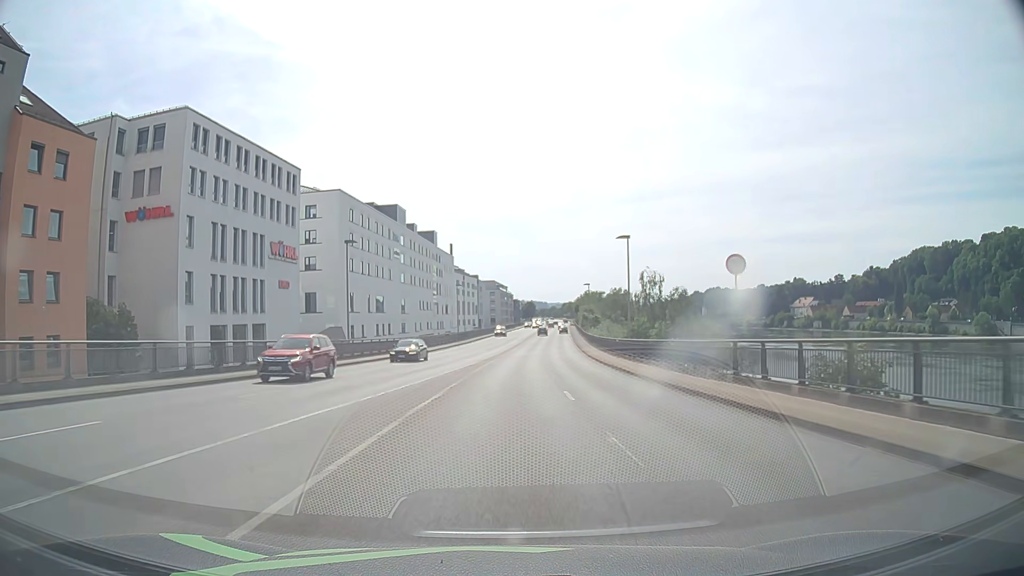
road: primary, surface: asphalt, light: Day
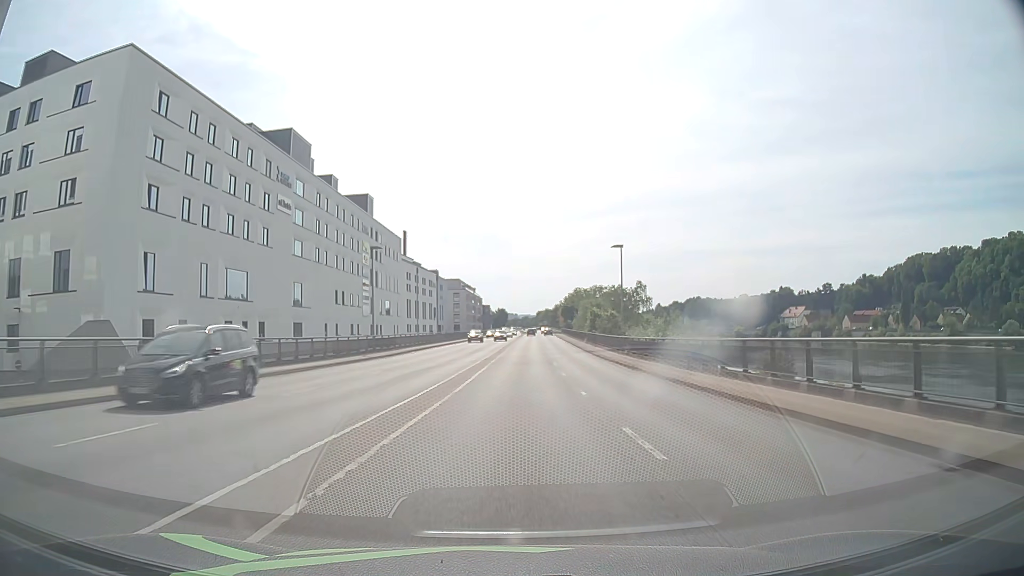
(+1.0, +45.1) m; +3°
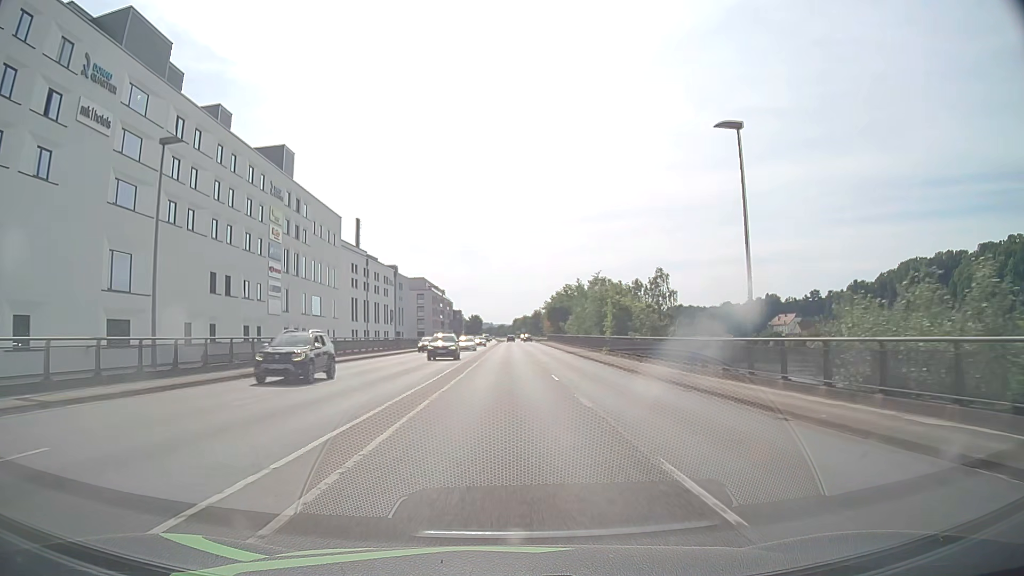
(+0.6, +30.1) m; +2°
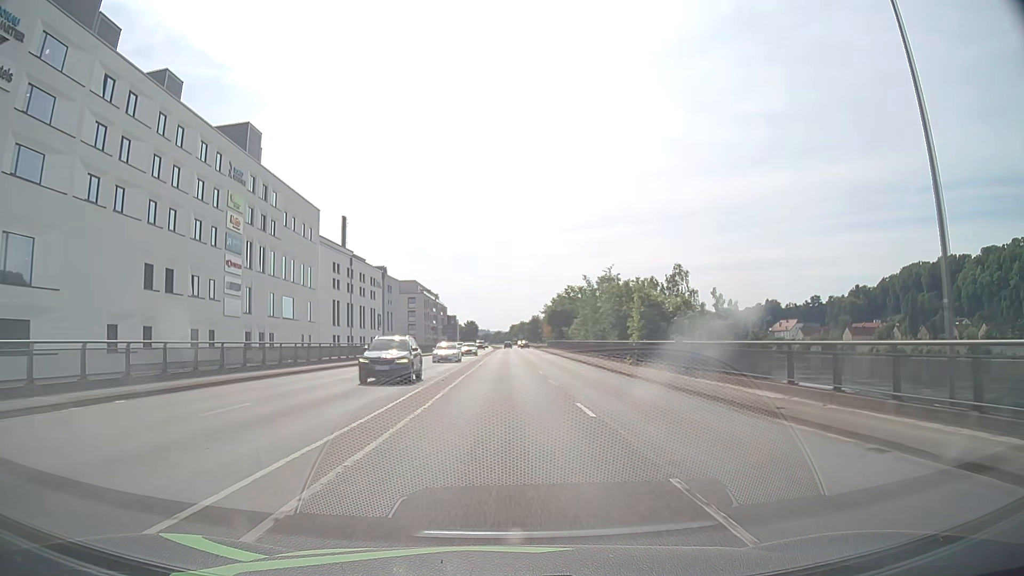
(0.0, +10.1) m; +1°
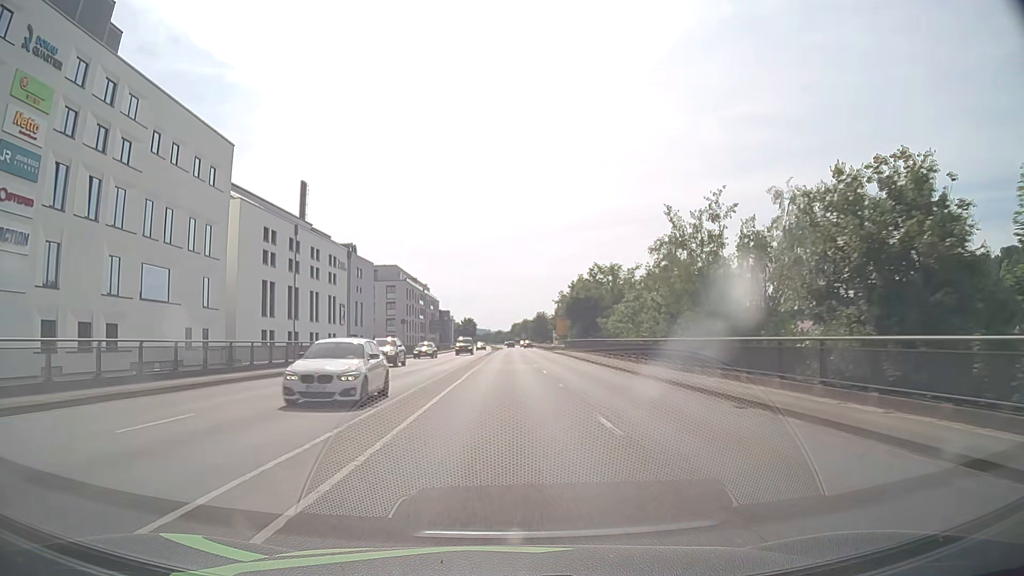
(-0.2, +30.1) m; 0°
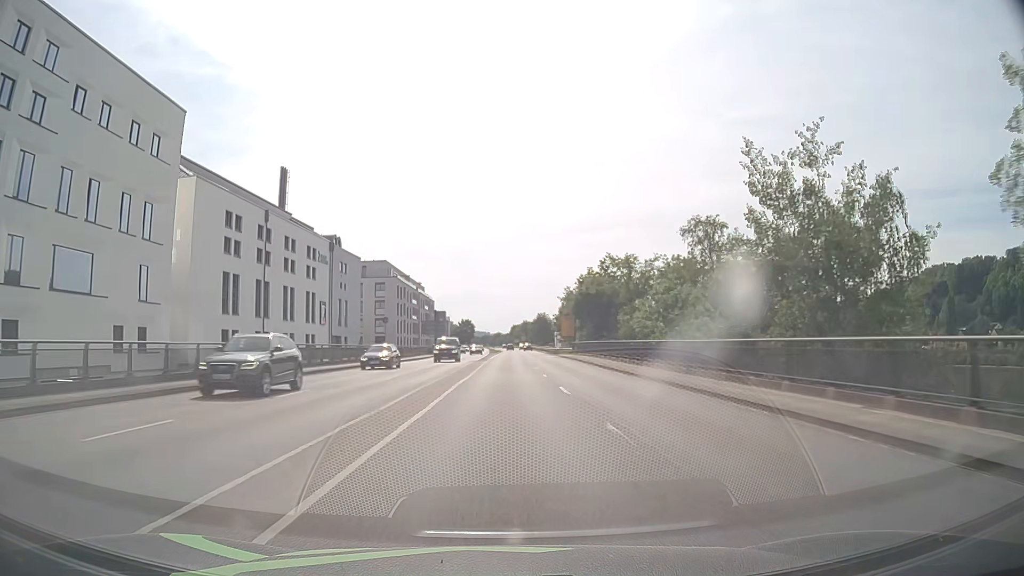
(0.0, +10.1) m; 0°
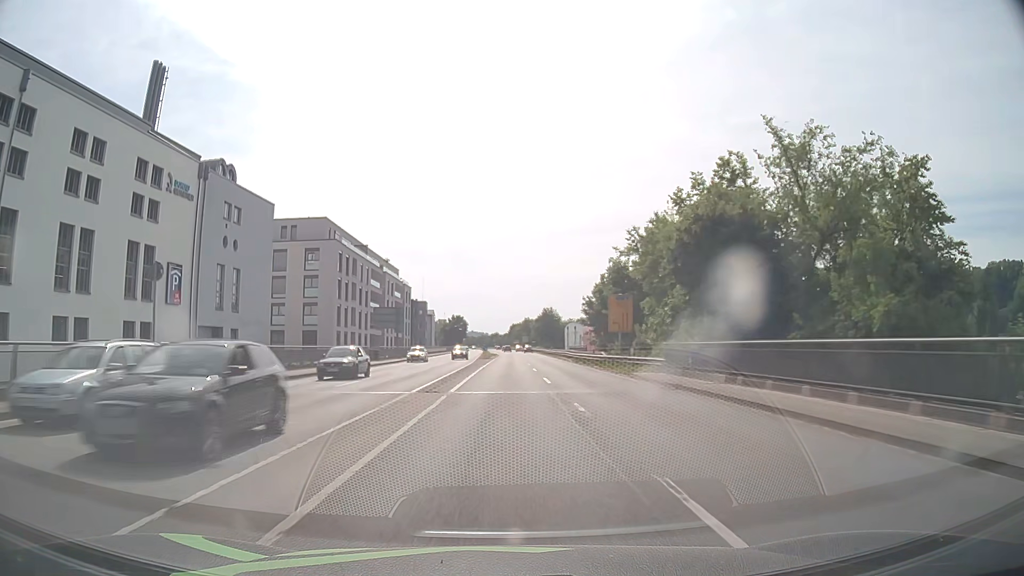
(-0.1, +41.0) m; 0°
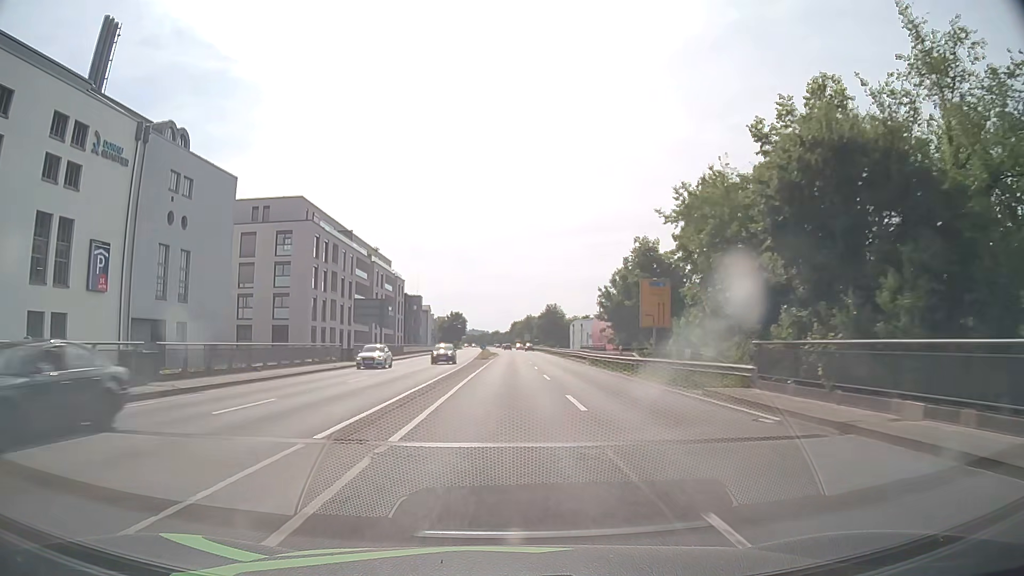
(0.0, +10.4) m; 0°
(0, +10) (0, +20) (0, +30) (0, +40) (0, +50) (0, +60) (+1, +70) (+1, +80) (+1, +90) (+1, +100) m
